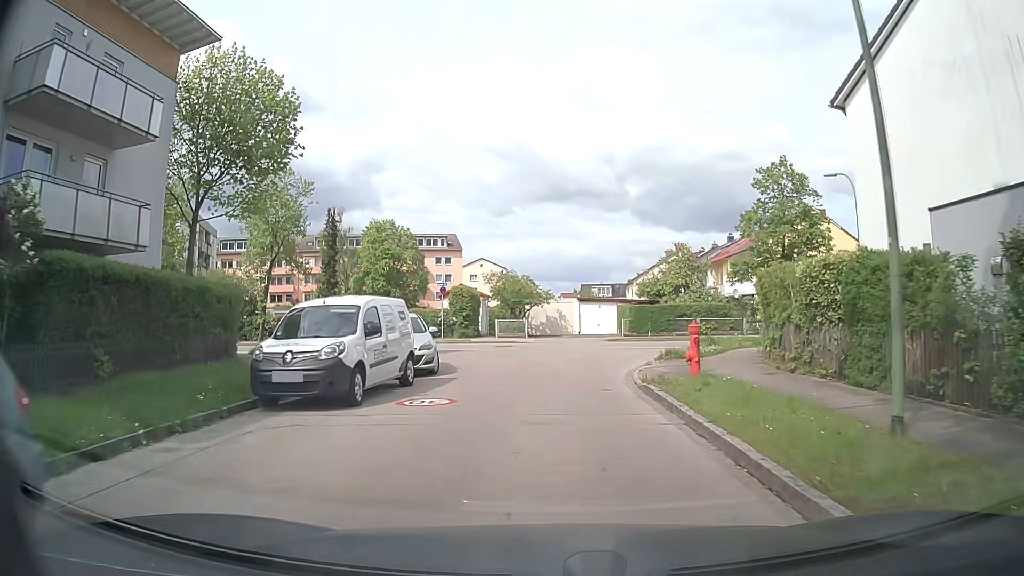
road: residential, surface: asphalt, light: Day
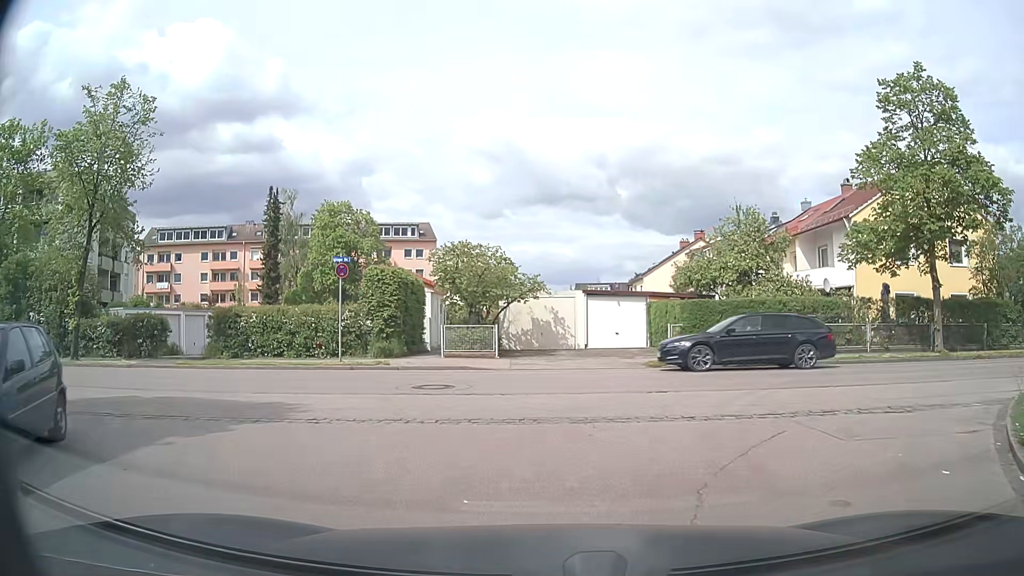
(+0.3, +17.0) m; +2°
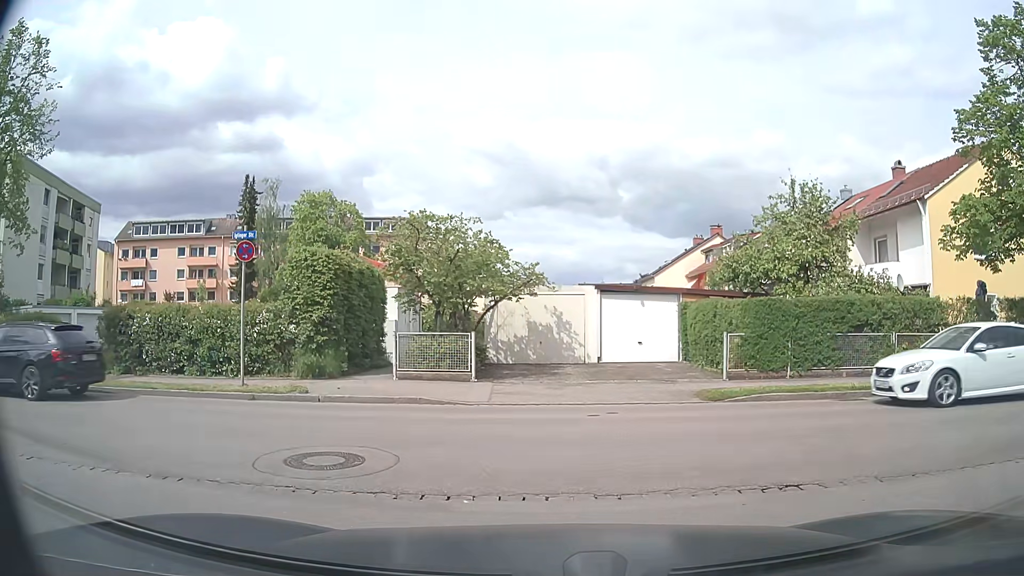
(-0.1, +6.4) m; -1°
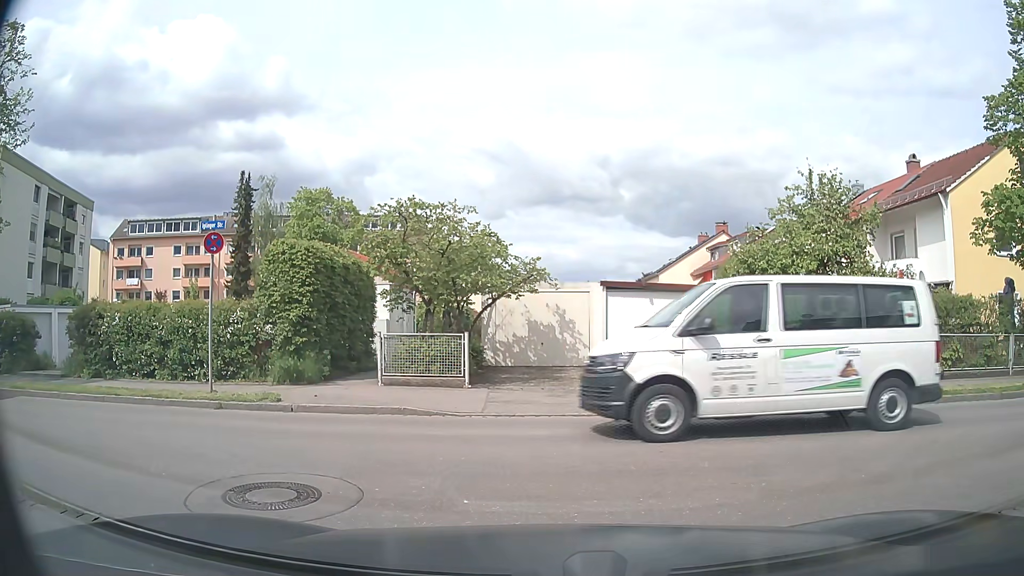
(0.0, +1.4) m; +2°
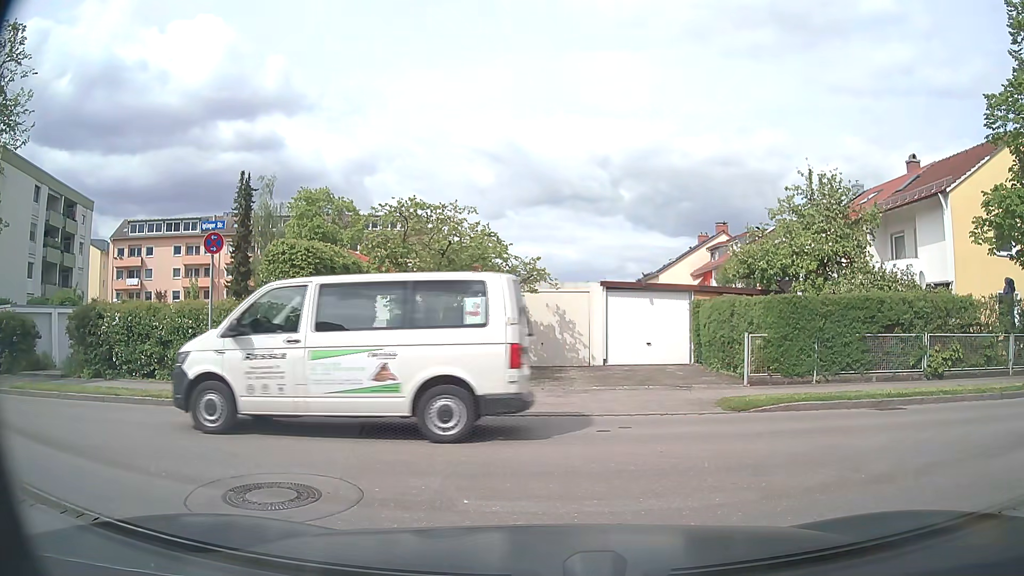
(0.0, 0.0) m; 0°
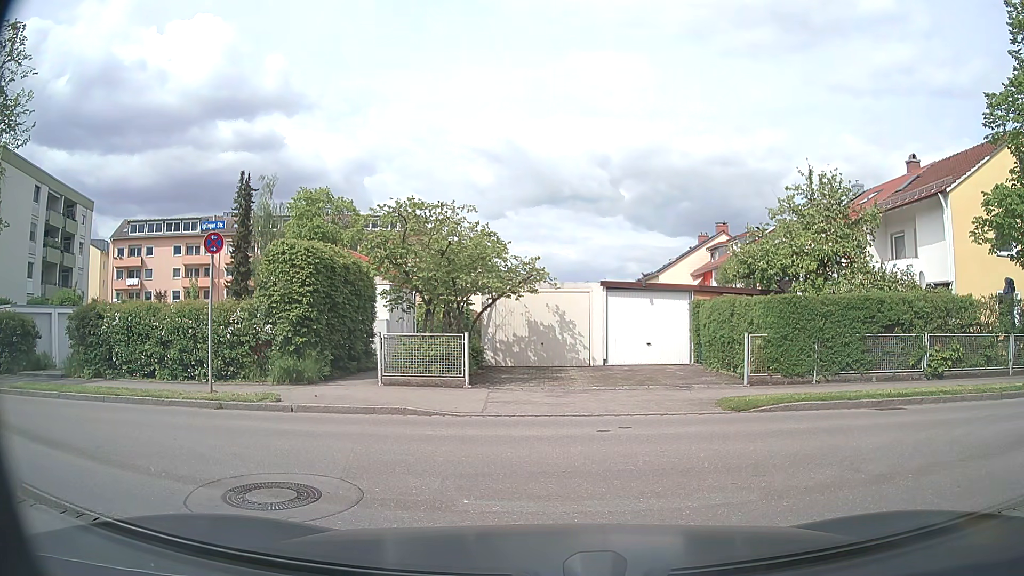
(0.0, 0.0) m; 0°
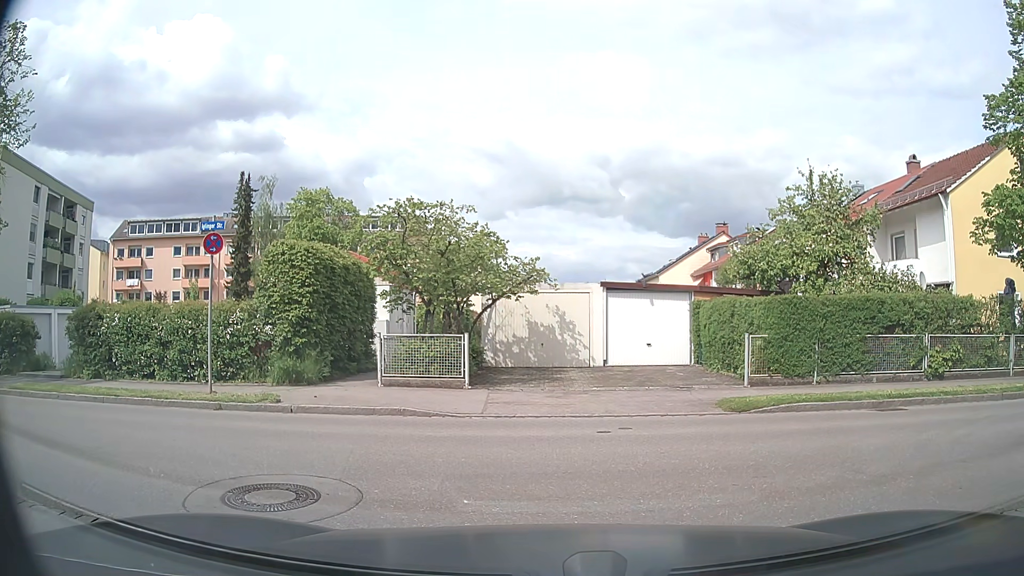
(0.0, 0.0) m; 0°
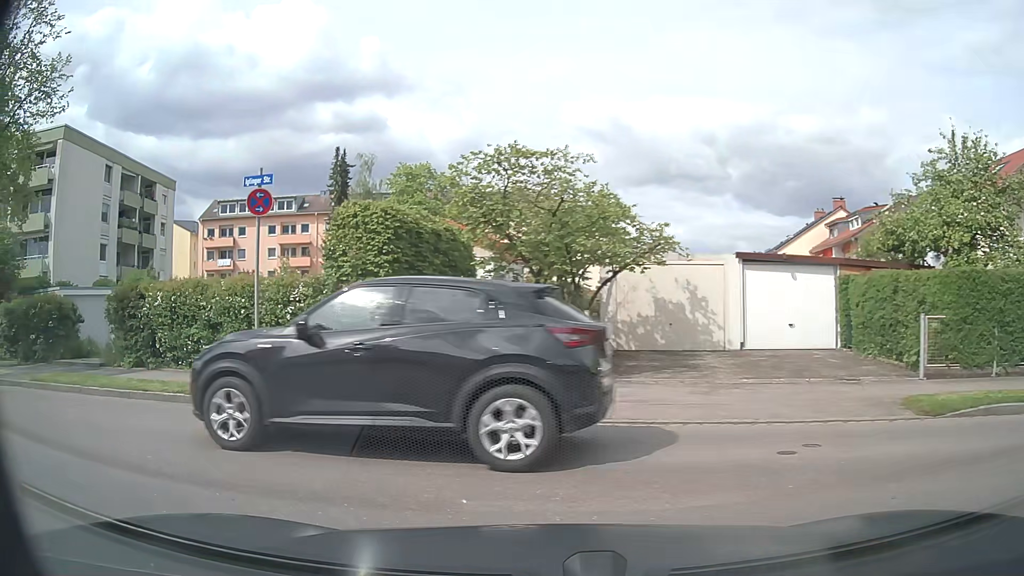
(-0.2, +2.9) m; -9°
(-6, +7) (-16, +10) (-26, +11) (-35, +12) (-45, +14) (-55, +15) (-65, +16) (-75, +17) (-85, +18) (-95, +19) m
